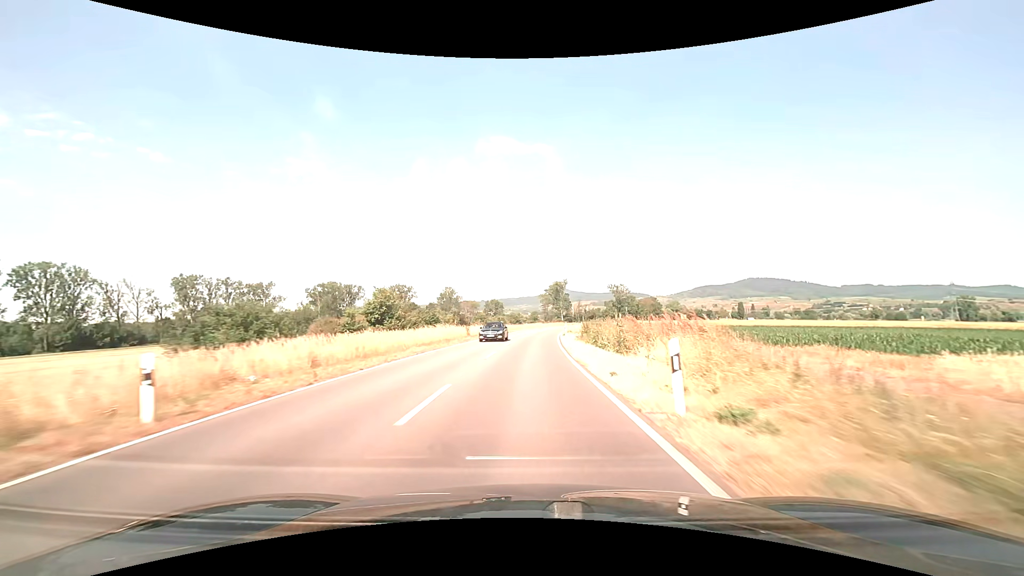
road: secondary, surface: asphalt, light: Day
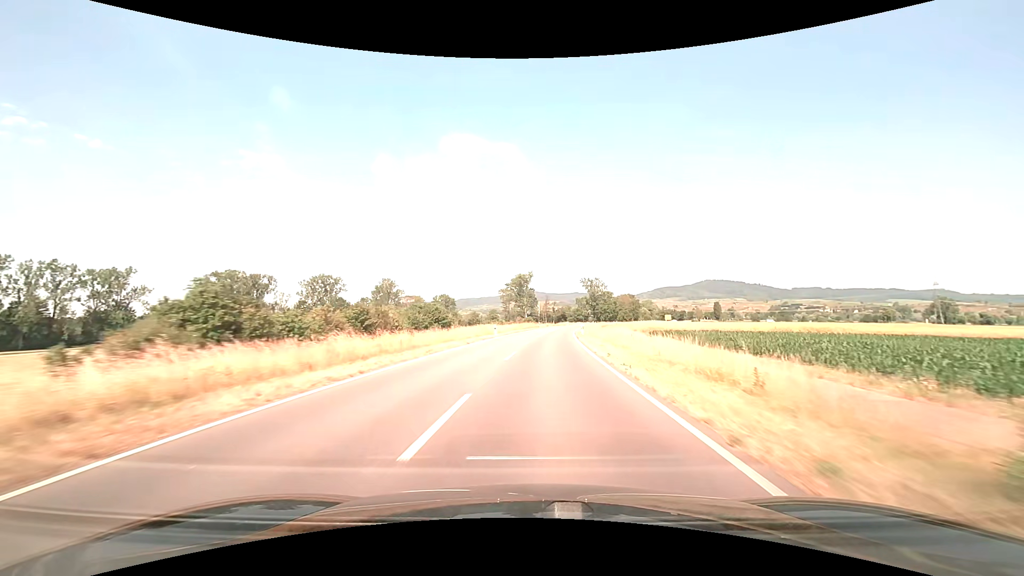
(+2.1, +62.4) m; +4°
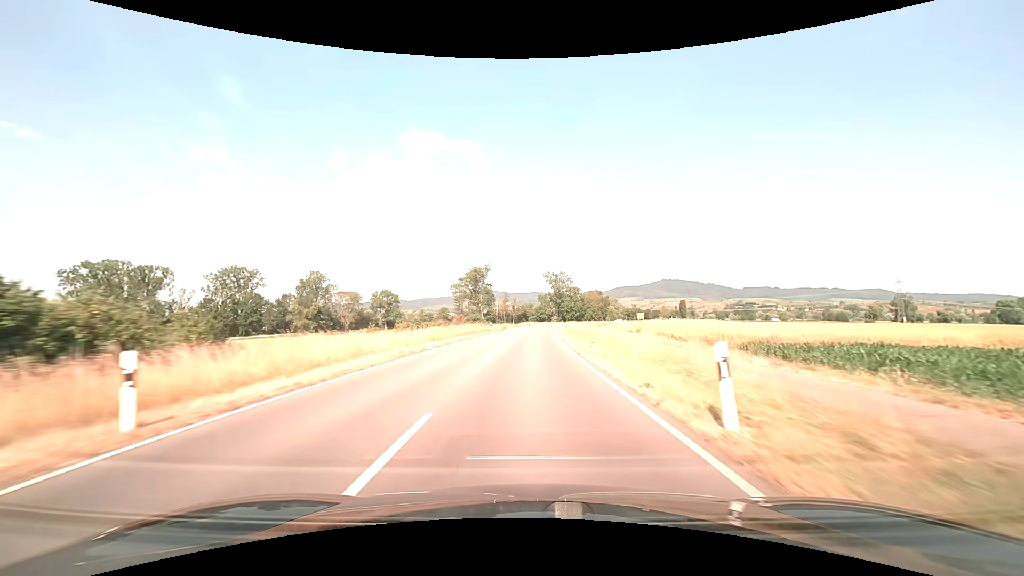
(+1.8, +38.2) m; +5°
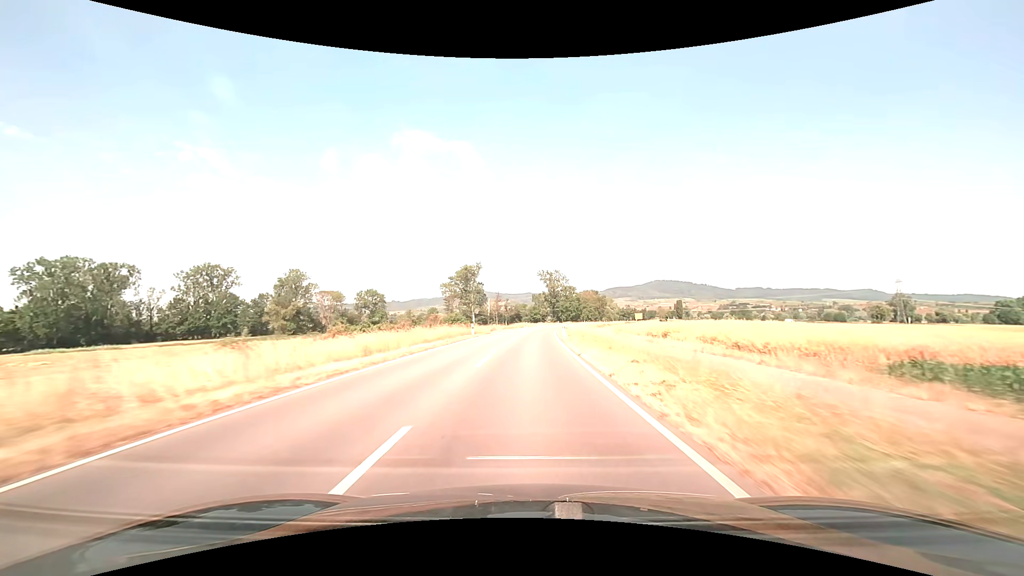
(+0.1, +12.8) m; +1°
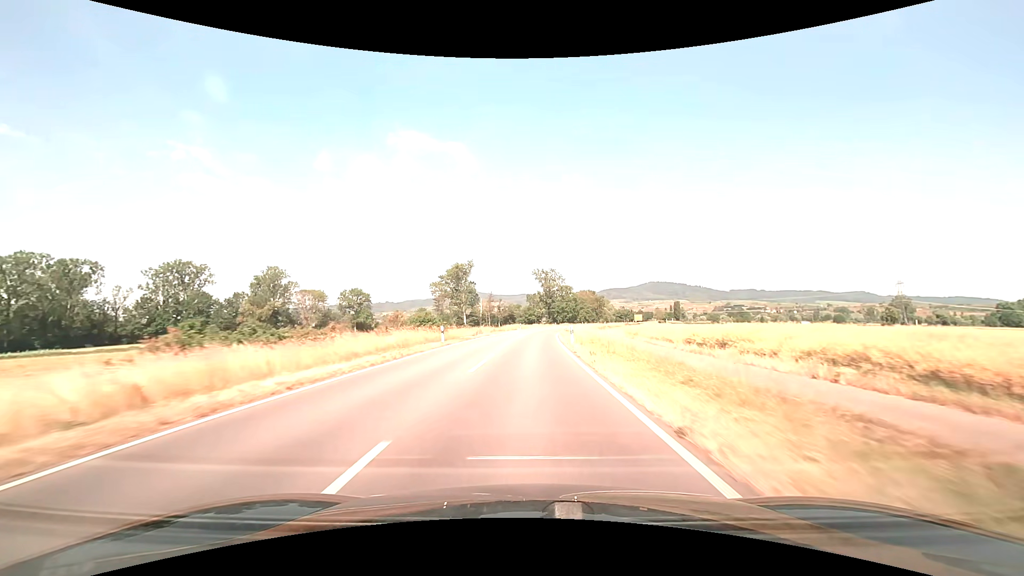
(+0.1, +12.9) m; +1°
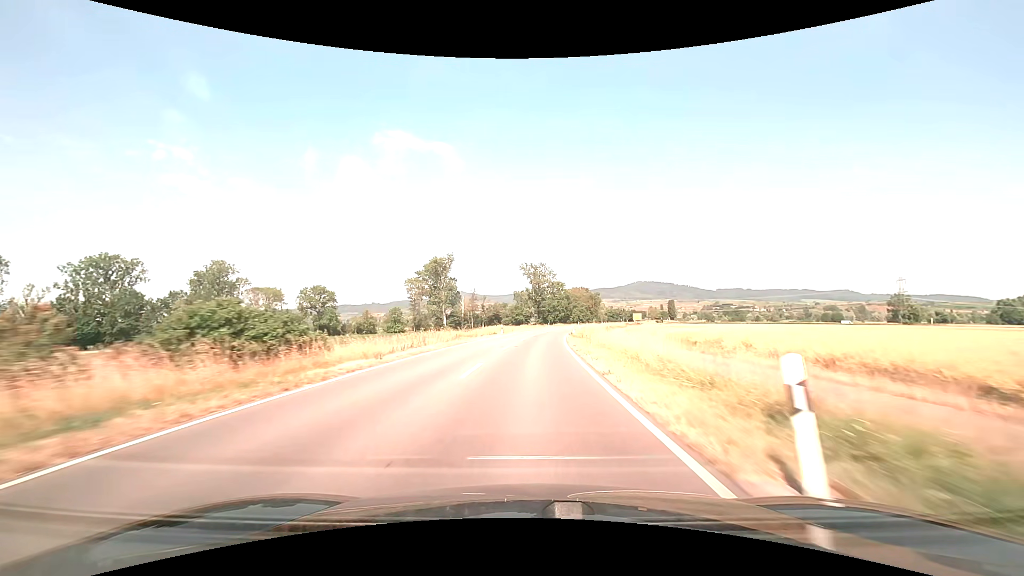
(+0.3, +26.0) m; +1°
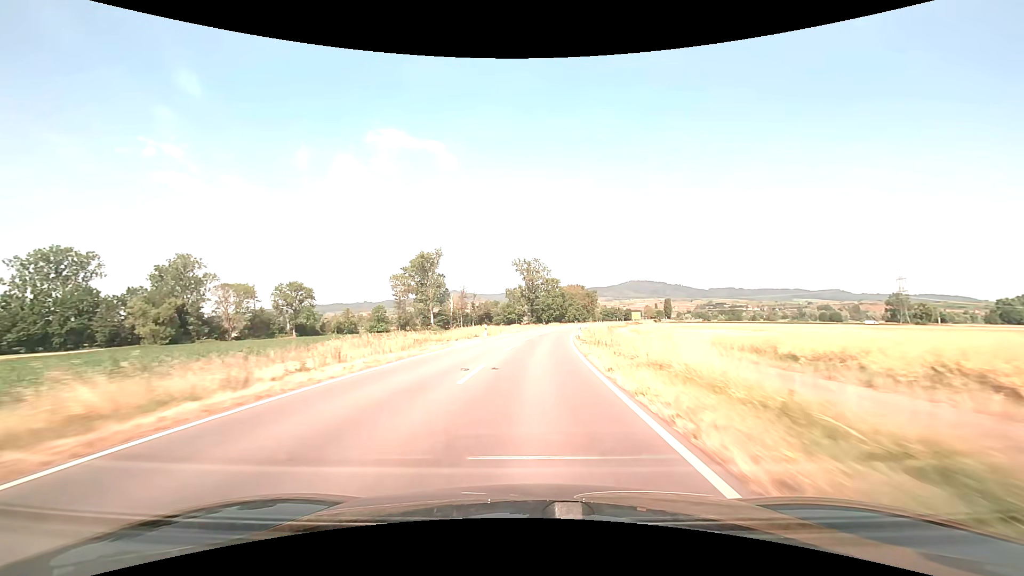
(+0.1, +13.1) m; +1°
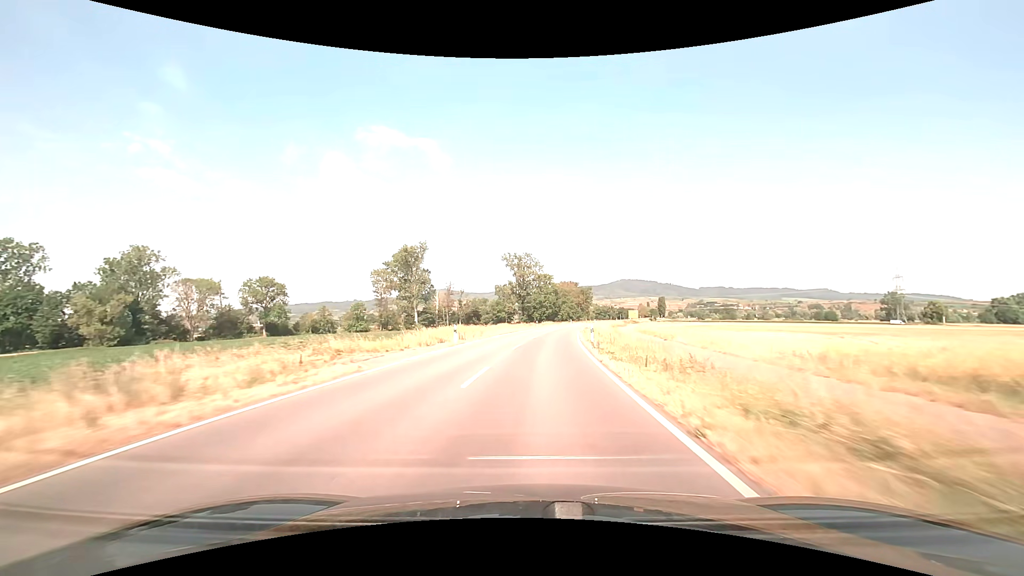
(+0.1, +13.1) m; +1°
(0, +10) (0, +20) (+1, +30) (+2, +40) (+3, +50) (+4, +60) (+6, +70) (+8, +80) (+9, +89) (+11, +99) m
